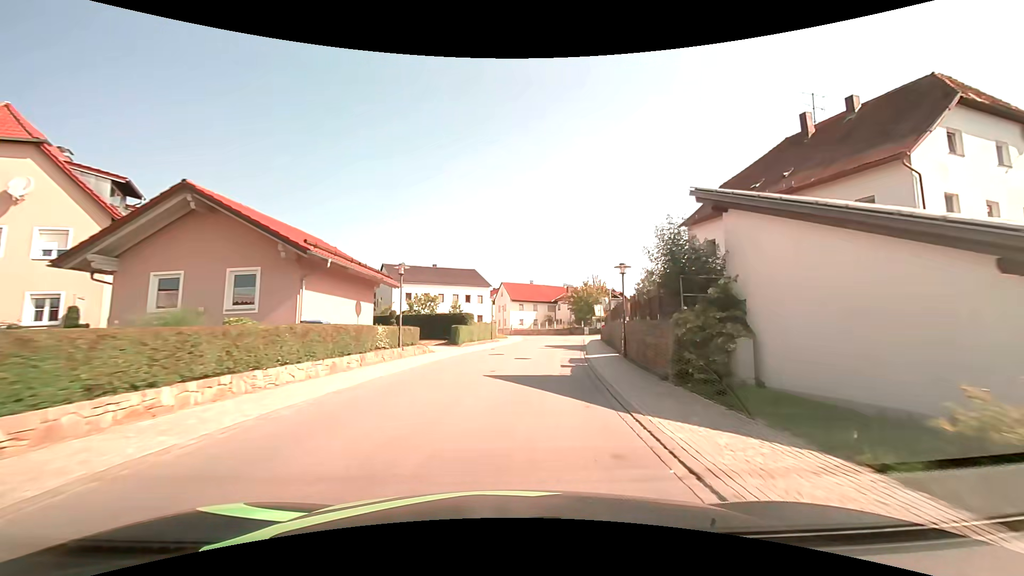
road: tertiary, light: Day
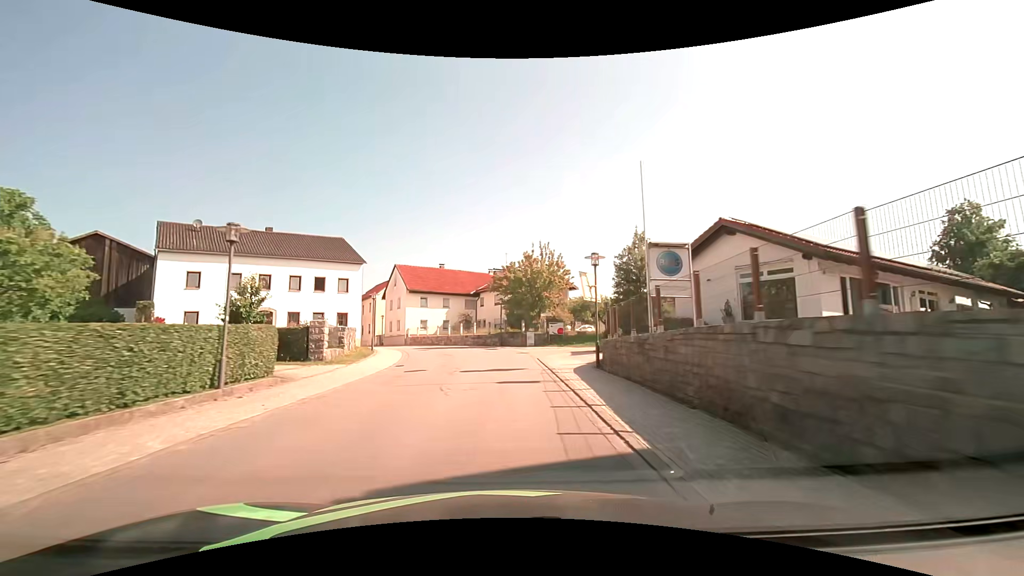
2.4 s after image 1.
(+2.8, +29.8) m; +8°
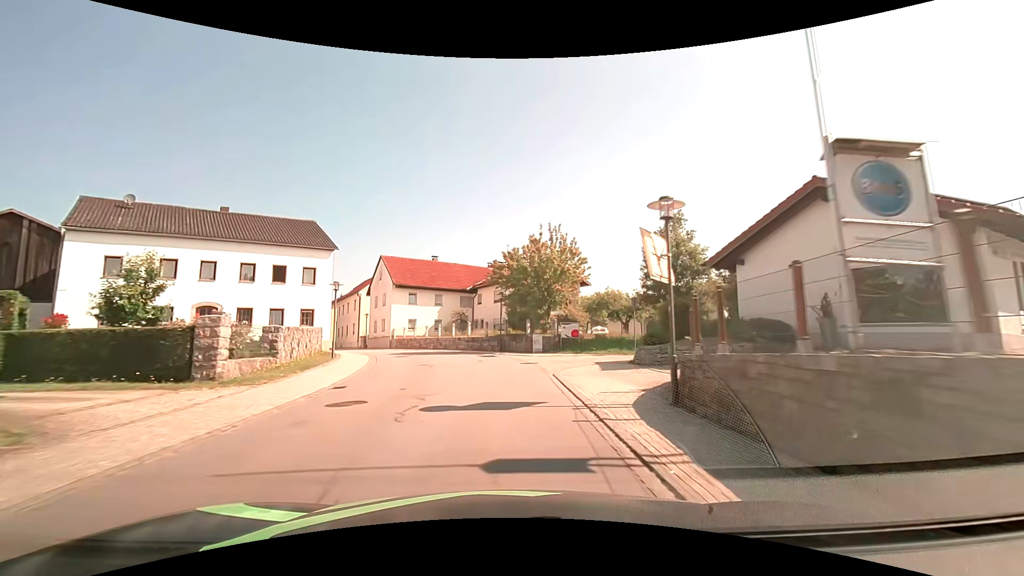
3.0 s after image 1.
(0.0, +7.5) m; 0°
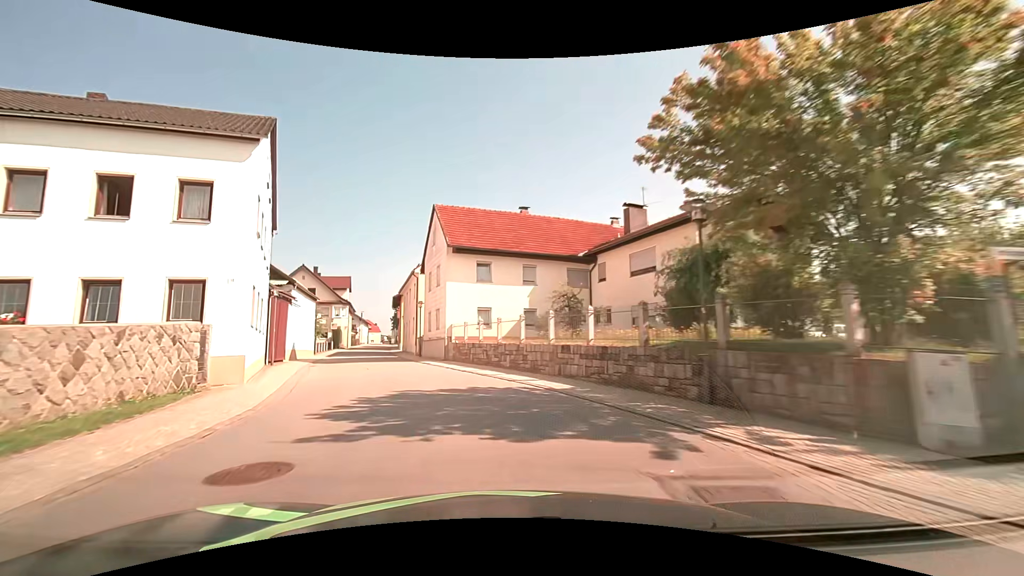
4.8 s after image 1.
(-1.5, +22.4) m; -12°
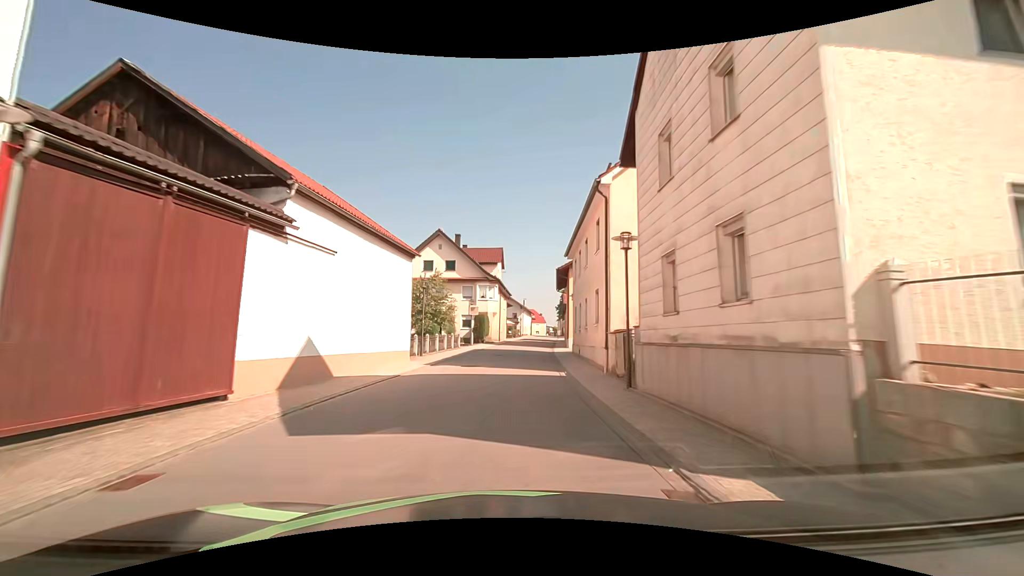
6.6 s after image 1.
(-4.6, +22.0) m; -19°
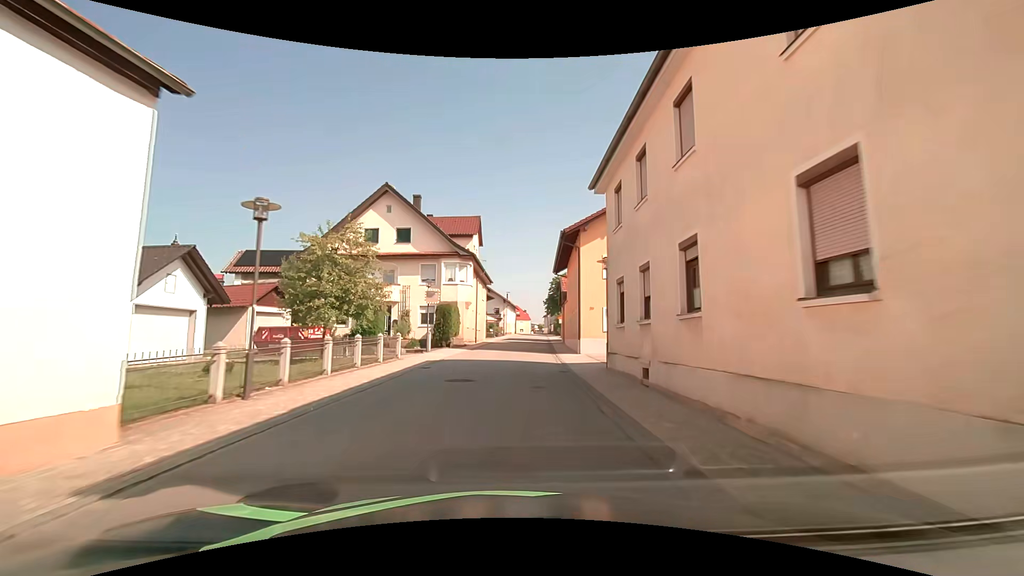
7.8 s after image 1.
(-0.1, +15.4) m; +1°
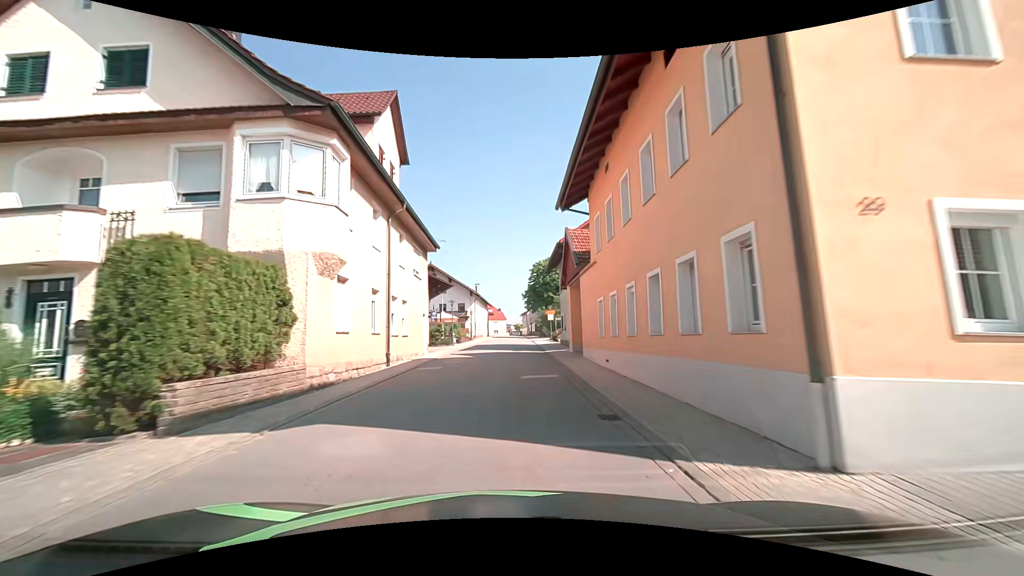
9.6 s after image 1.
(+0.8, +23.2) m; +4°
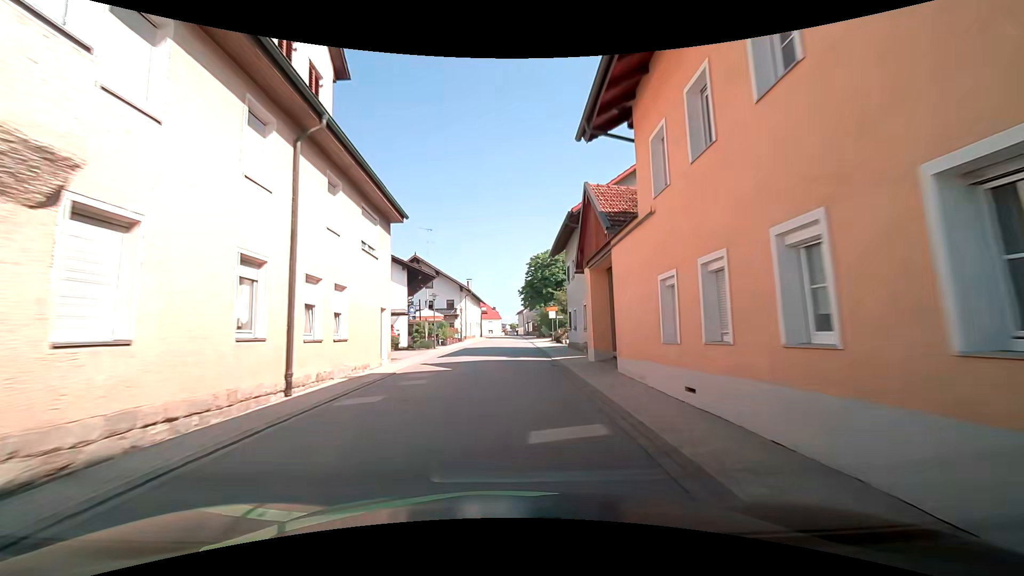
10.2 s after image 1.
(0.0, +7.7) m; 0°
(0, +10) (0, +20) (+1, +30) (+1, +40) (+1, +50) (+2, +60) (+2, +70) (+2, +80) (+2, +90) (+2, +100) m
